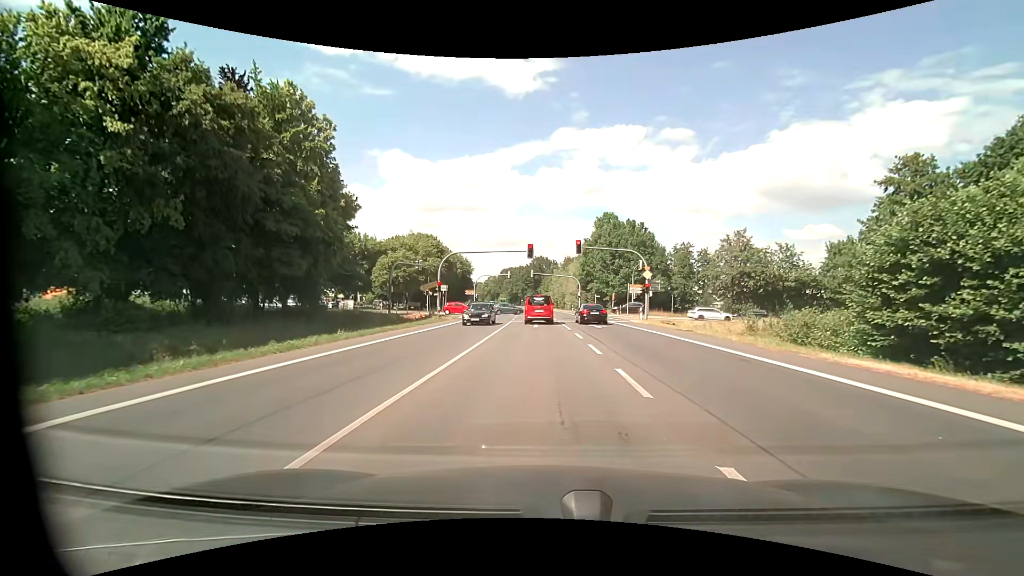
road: primary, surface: asphalt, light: Day
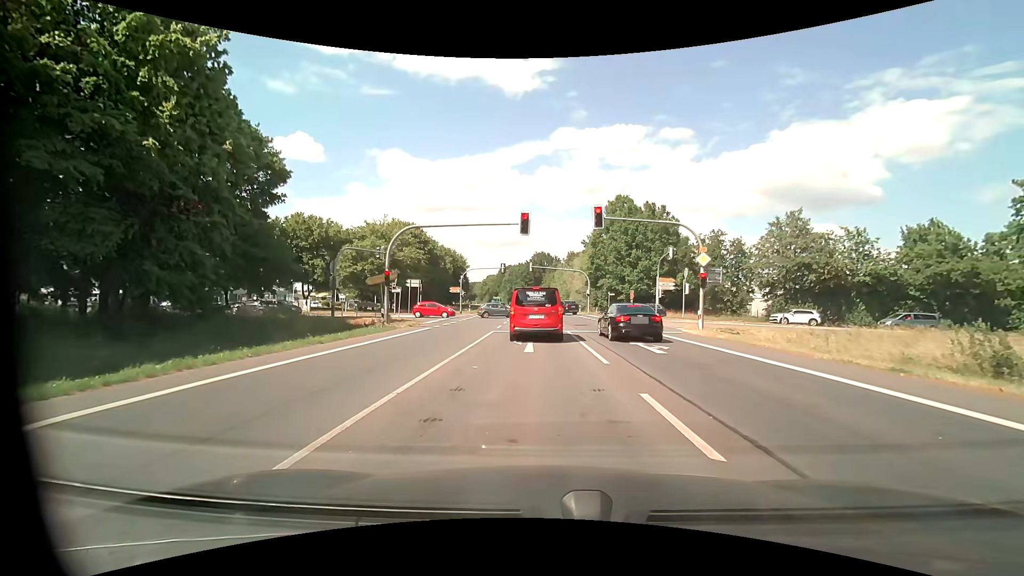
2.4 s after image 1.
(0.0, +14.6) m; 0°
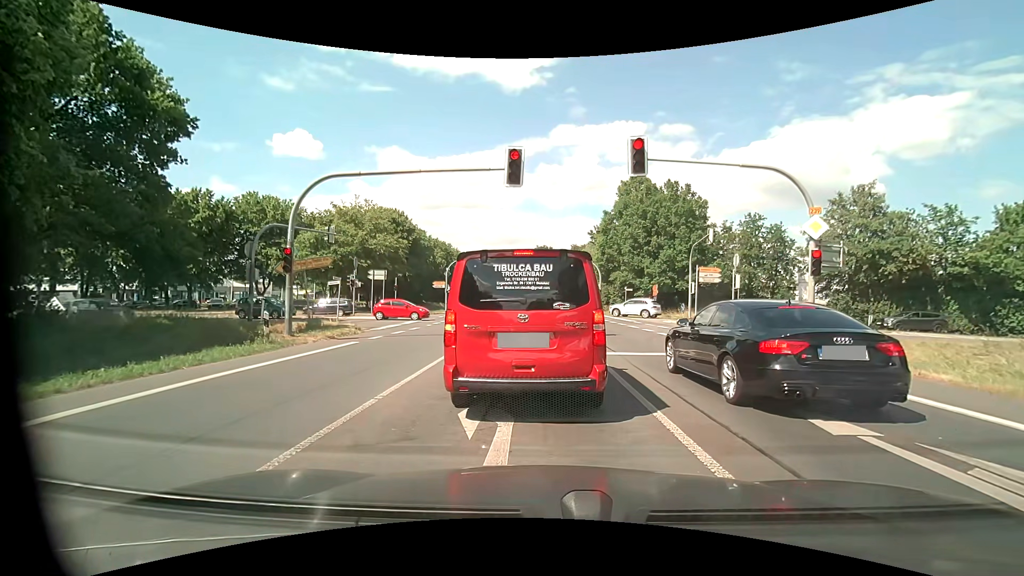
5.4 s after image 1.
(-0.1, +11.0) m; -1°
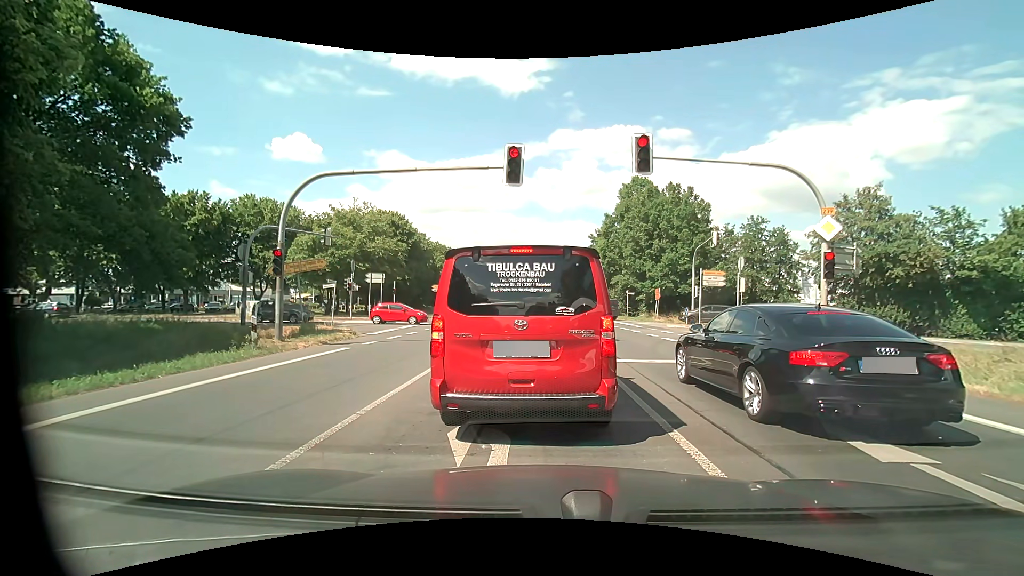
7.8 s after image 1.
(0.0, +0.7) m; 0°
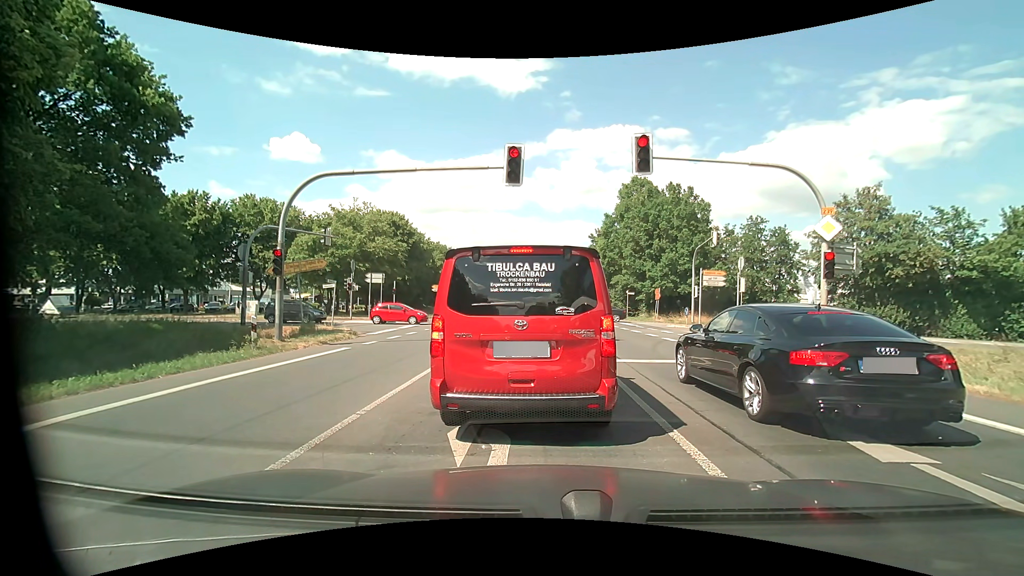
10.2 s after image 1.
(0.0, 0.0) m; 0°
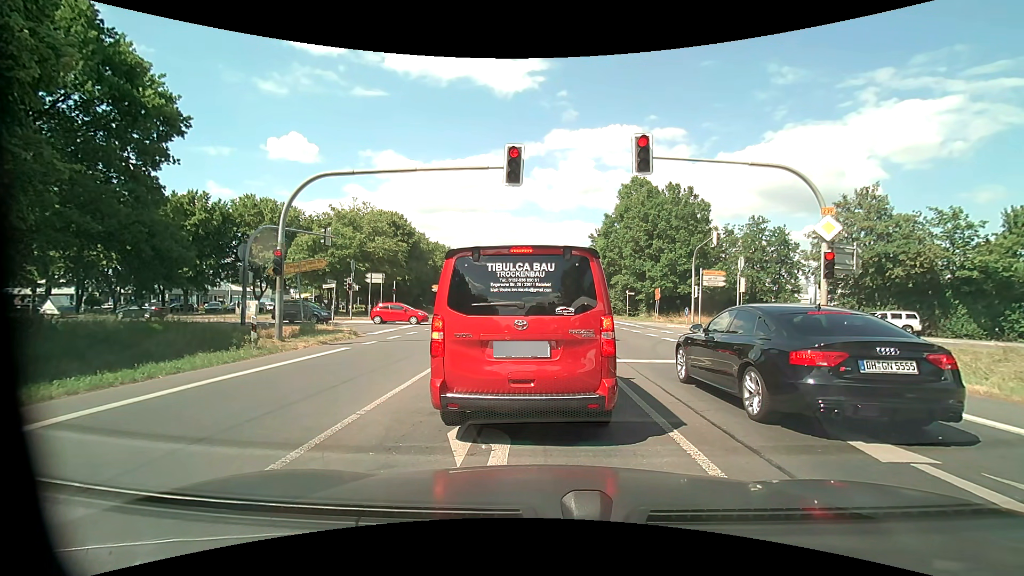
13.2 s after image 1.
(0.0, 0.0) m; 0°
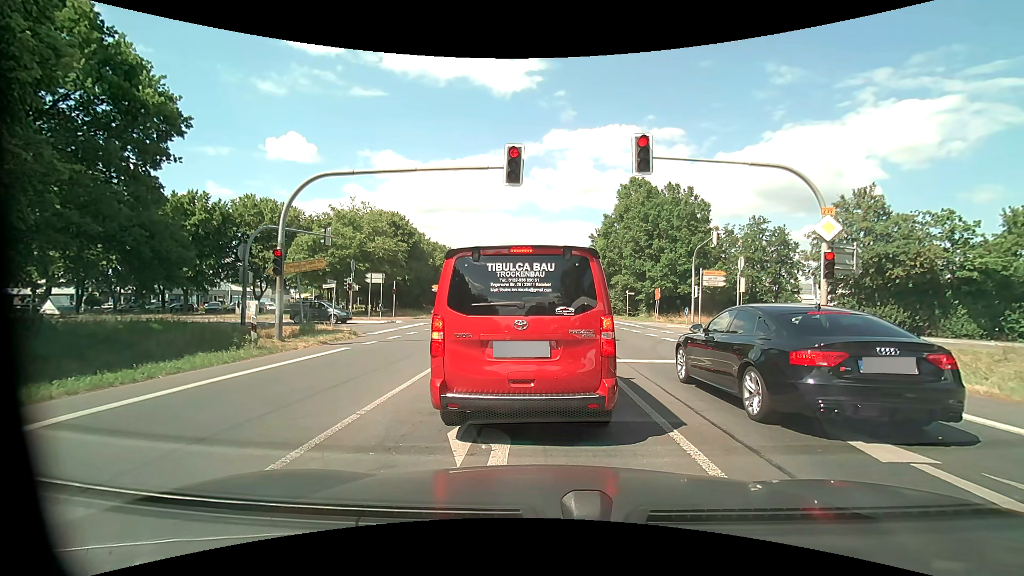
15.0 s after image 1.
(0.0, 0.0) m; 0°
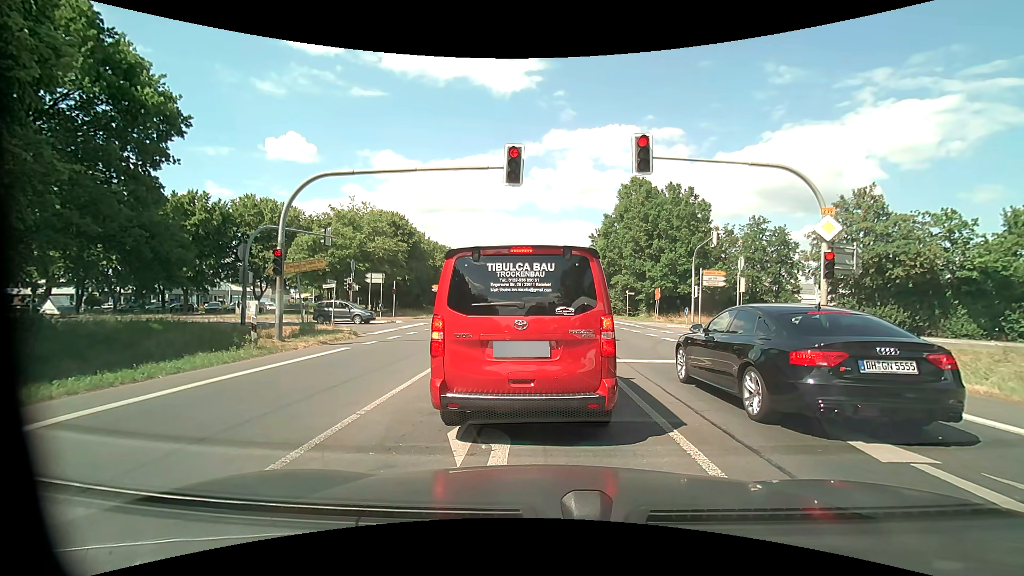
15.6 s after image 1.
(0.0, 0.0) m; 0°
